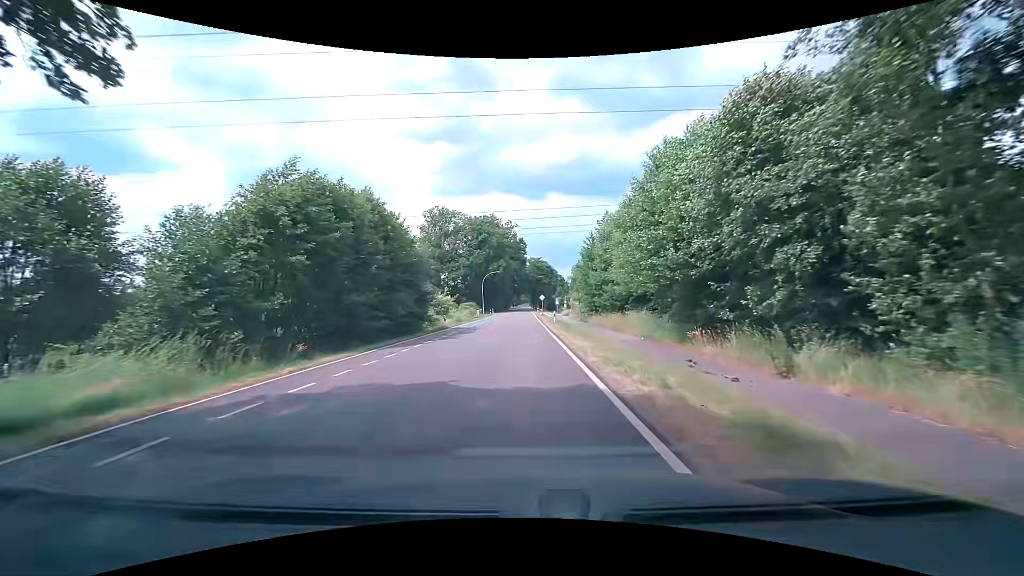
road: tertiary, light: Day
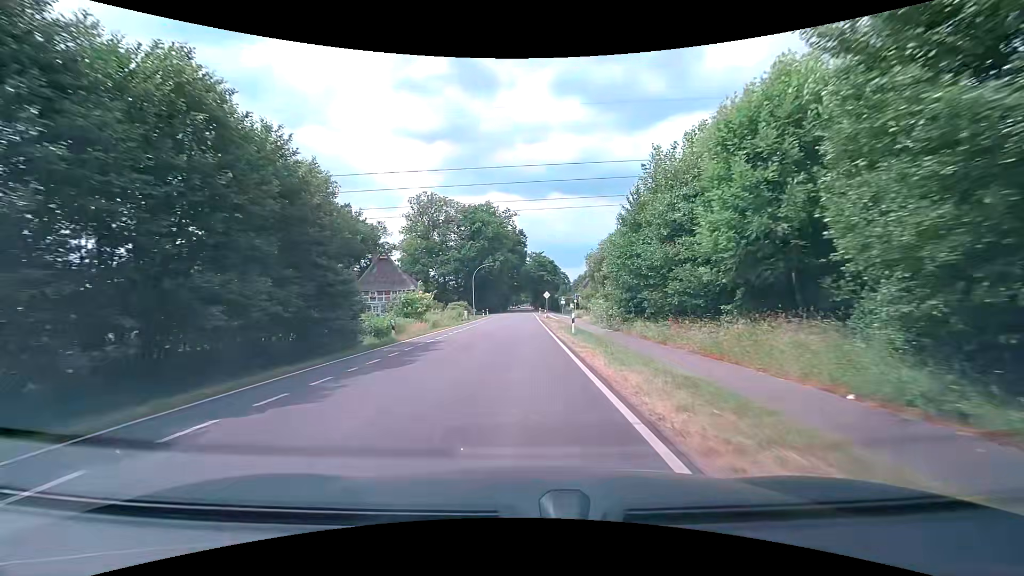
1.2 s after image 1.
(+0.1, +15.2) m; 0°
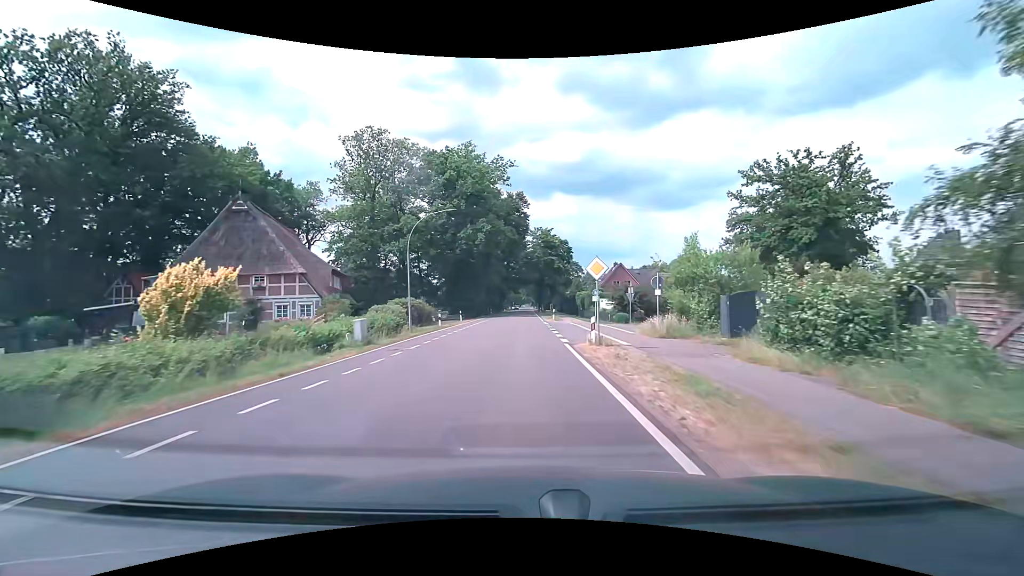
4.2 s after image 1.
(0.0, +38.1) m; 0°
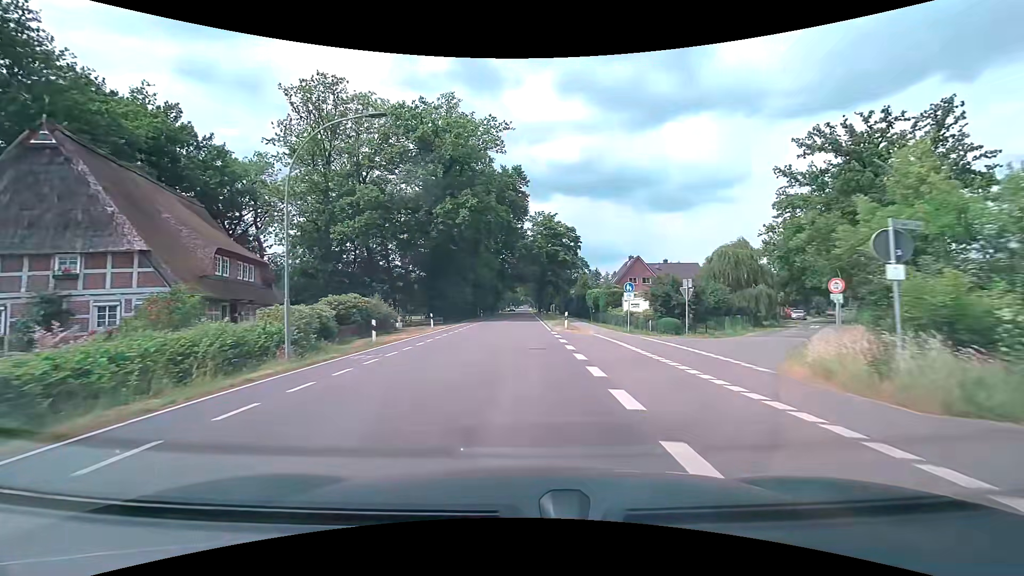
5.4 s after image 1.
(0.0, +15.2) m; 0°
